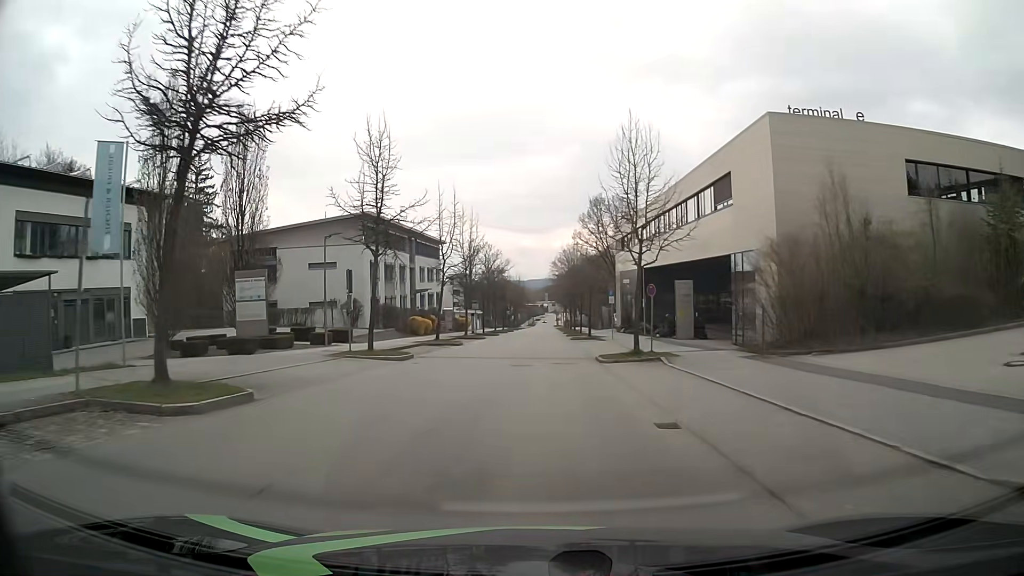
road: residential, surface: asphalt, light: Day
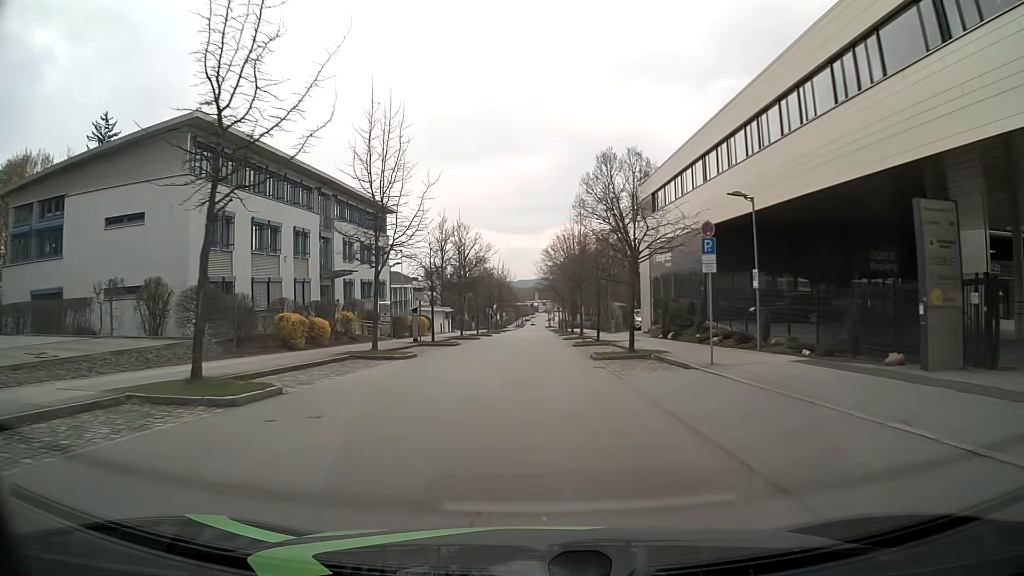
(+0.5, +27.1) m; +1°
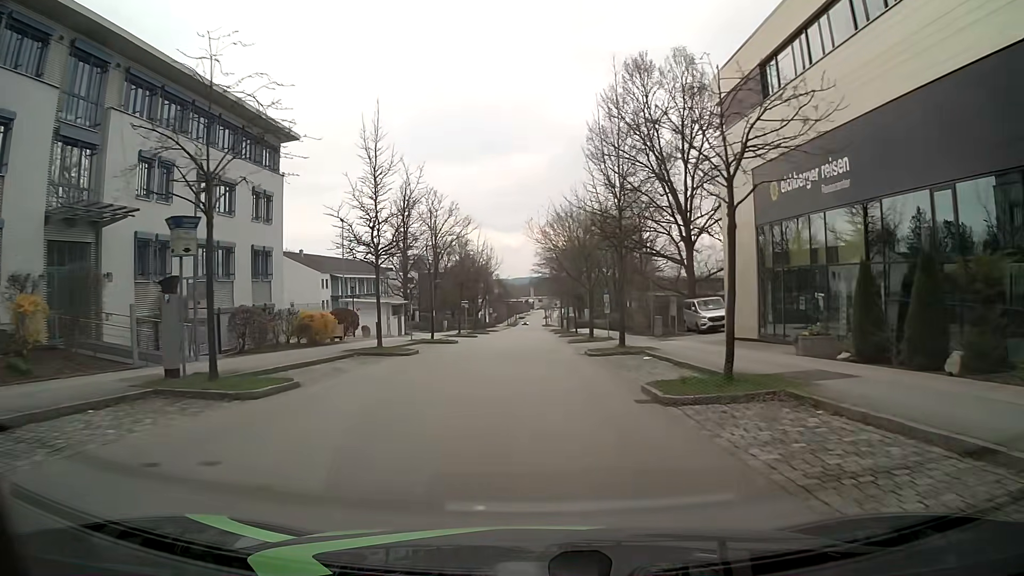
(+0.1, +27.1) m; +1°
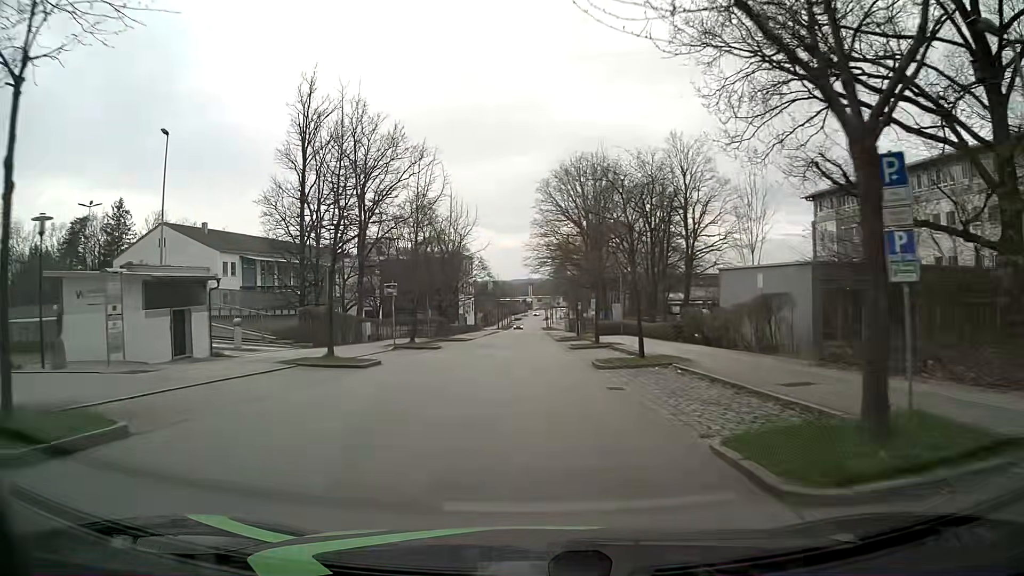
(0.0, +34.1) m; 0°
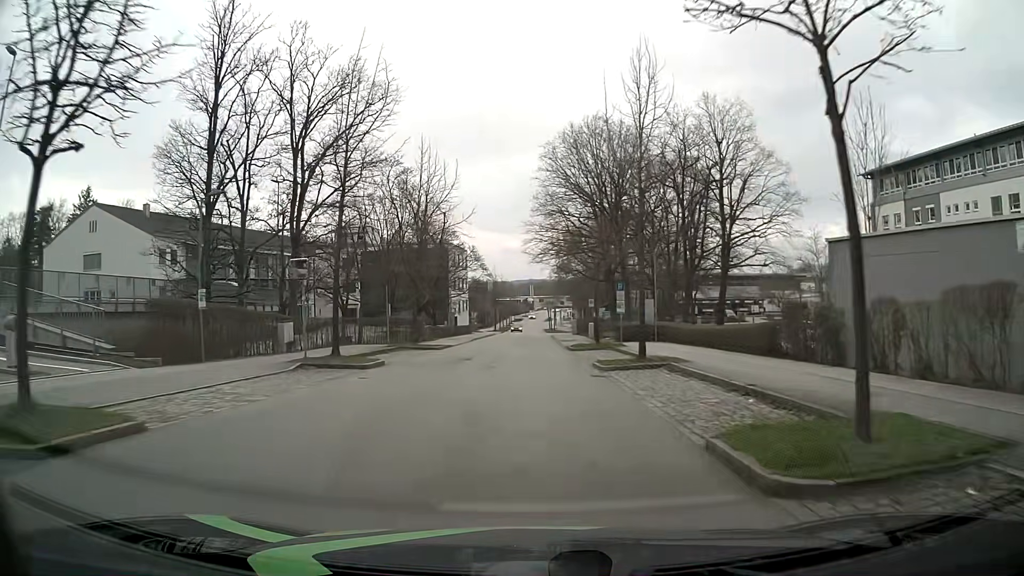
(0.0, +13.9) m; 0°
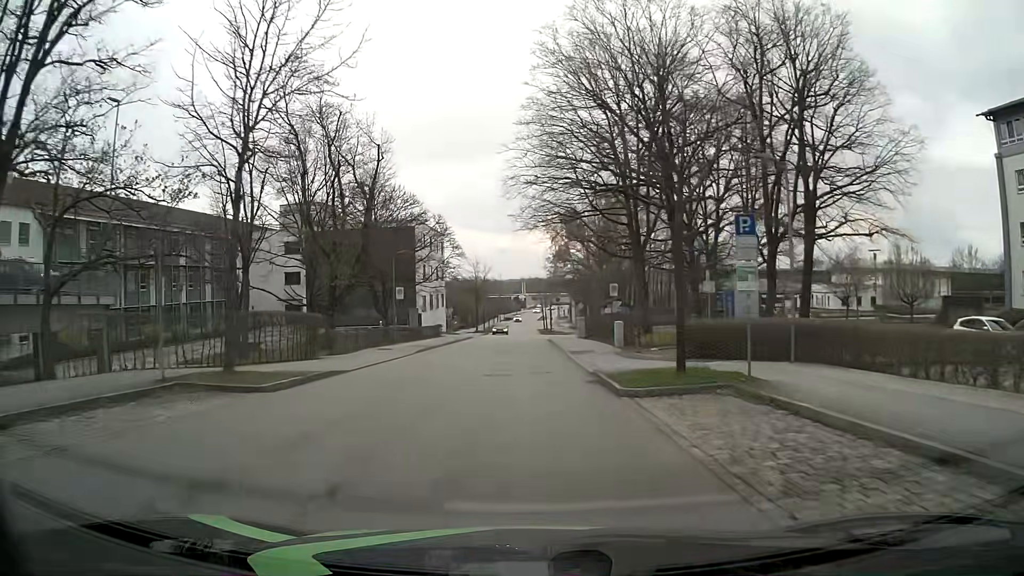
(+0.1, +21.1) m; +1°
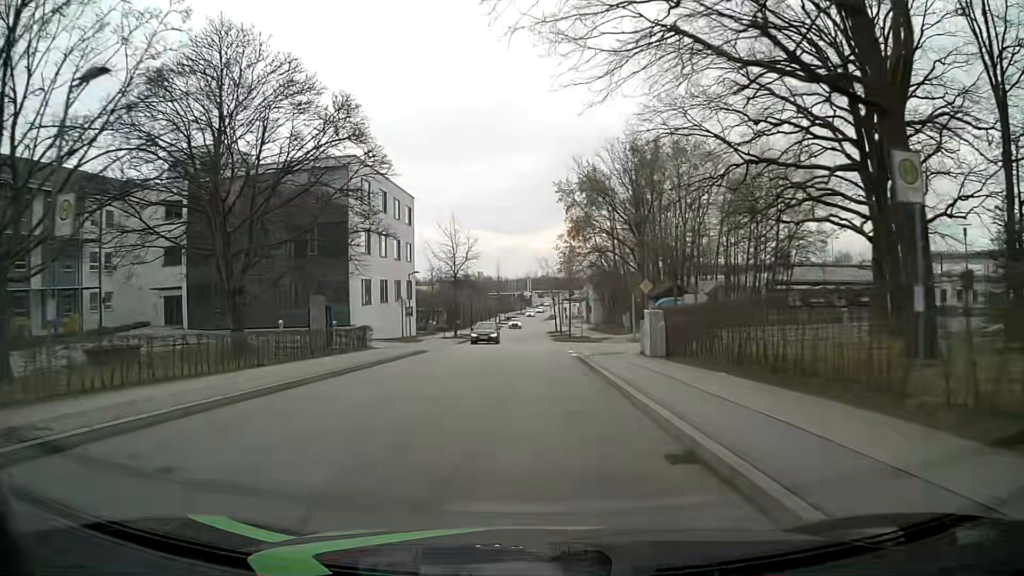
(-0.4, +29.3) m; 0°
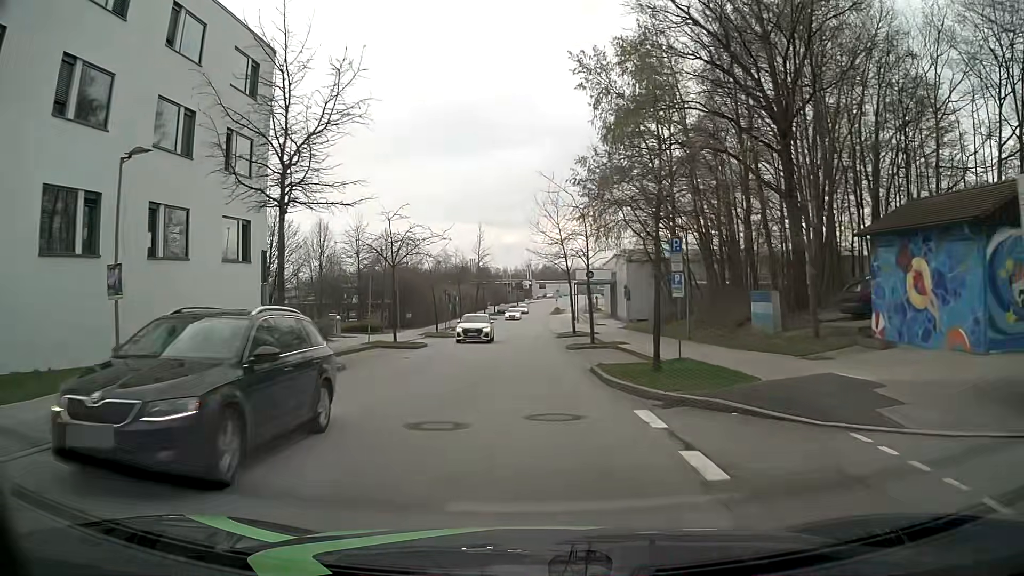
(-0.2, +37.8) m; -1°
(0, +10) (0, +20) (0, +30) (0, +40) (0, +50) (0, +60) (0, +70) (0, +80) (0, +90) (+1, +100) m
